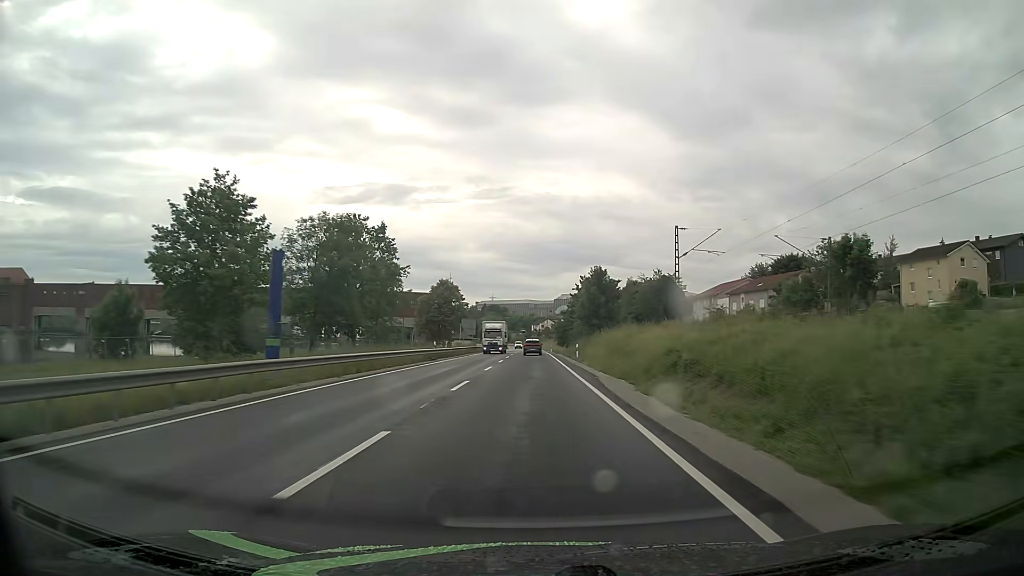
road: primary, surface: asphalt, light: Day
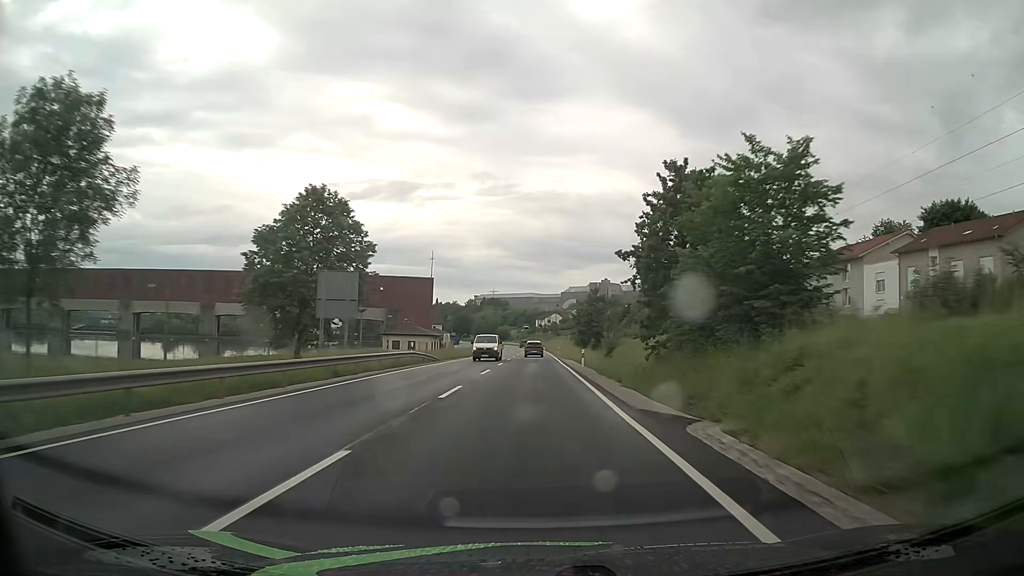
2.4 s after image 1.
(-0.1, +62.0) m; -1°
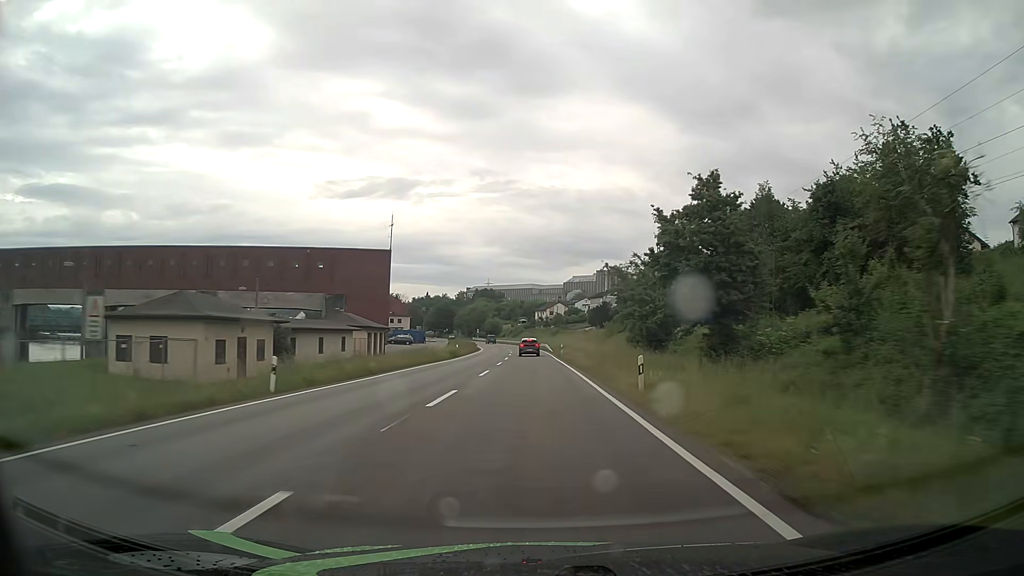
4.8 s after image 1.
(+0.1, +62.7) m; 0°
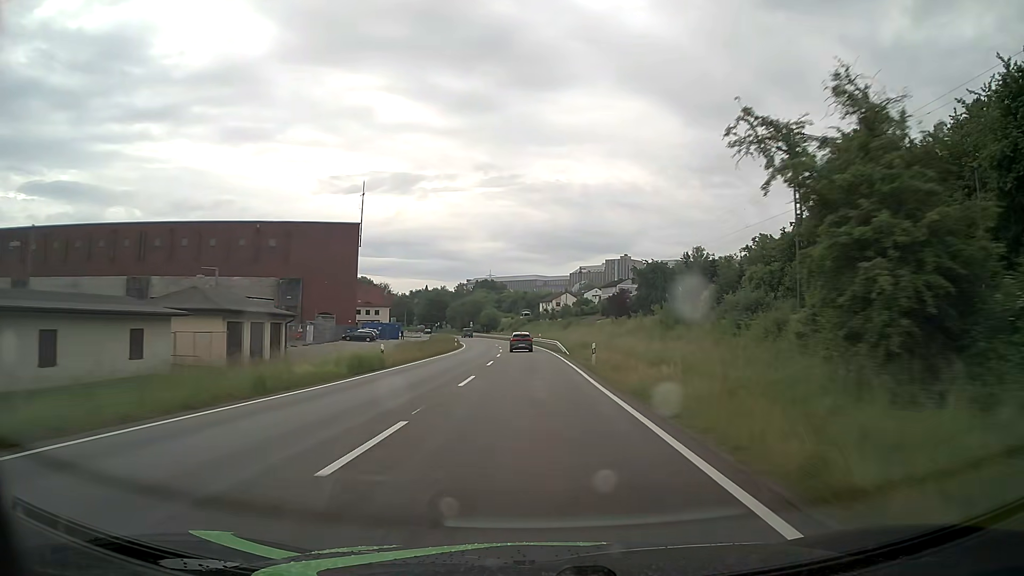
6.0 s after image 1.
(0.0, +31.1) m; 0°
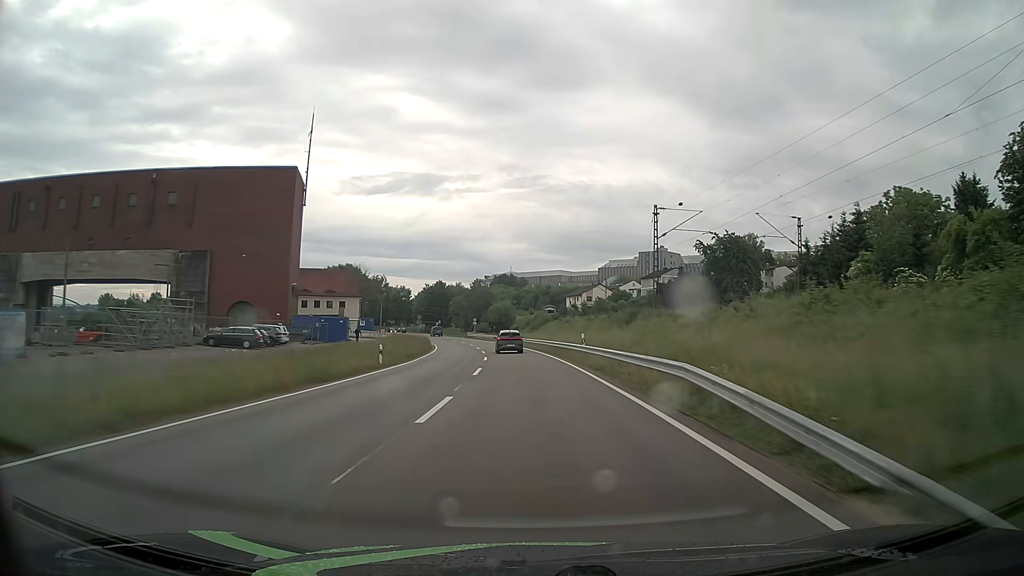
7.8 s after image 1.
(-0.7, +44.0) m; -2°
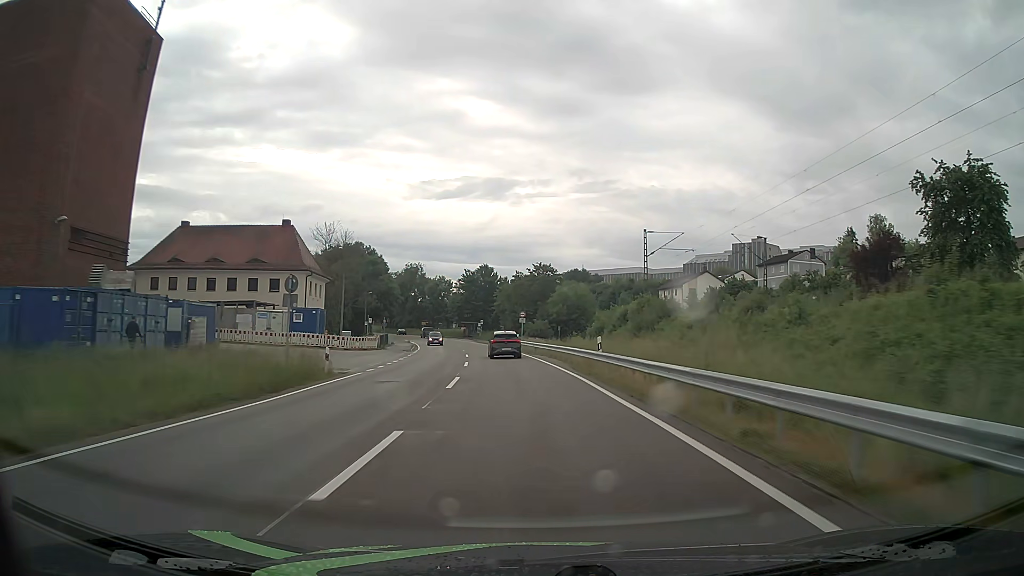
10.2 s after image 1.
(-2.4, +52.7) m; -6°
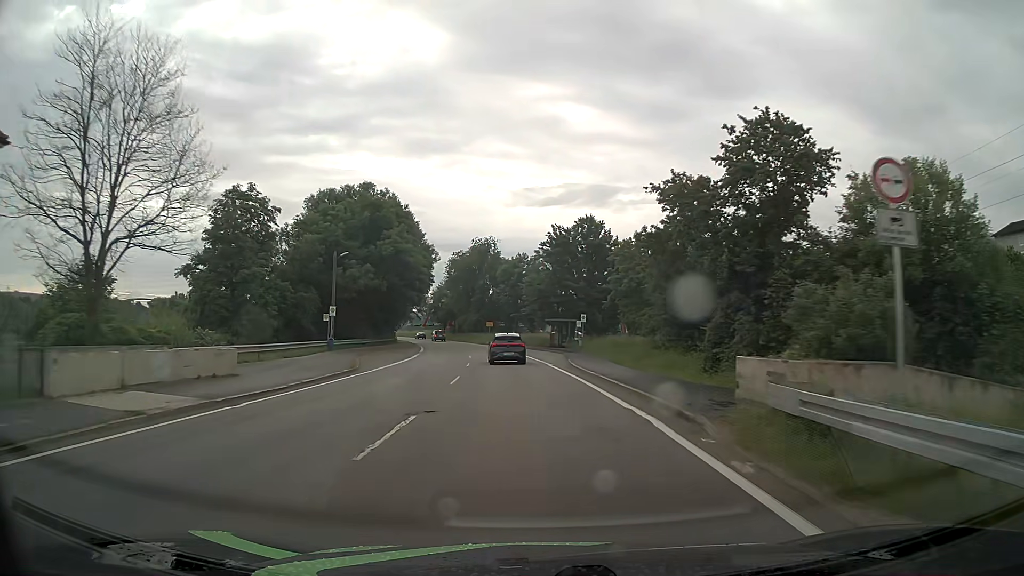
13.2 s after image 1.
(-4.3, +58.0) m; -9°
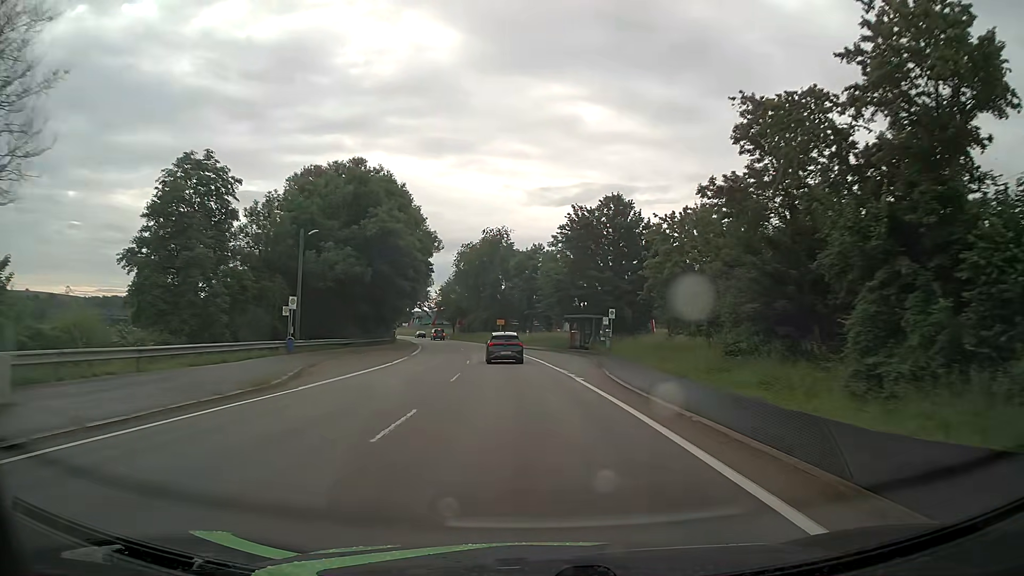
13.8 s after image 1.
(-0.1, +10.8) m; -1°
(0, +10) (-1, +20) (-1, +30) (-2, +40) (-3, +50) (-4, +60) (-6, +70) (-8, +80) (-10, +89) (-12, +99) m
